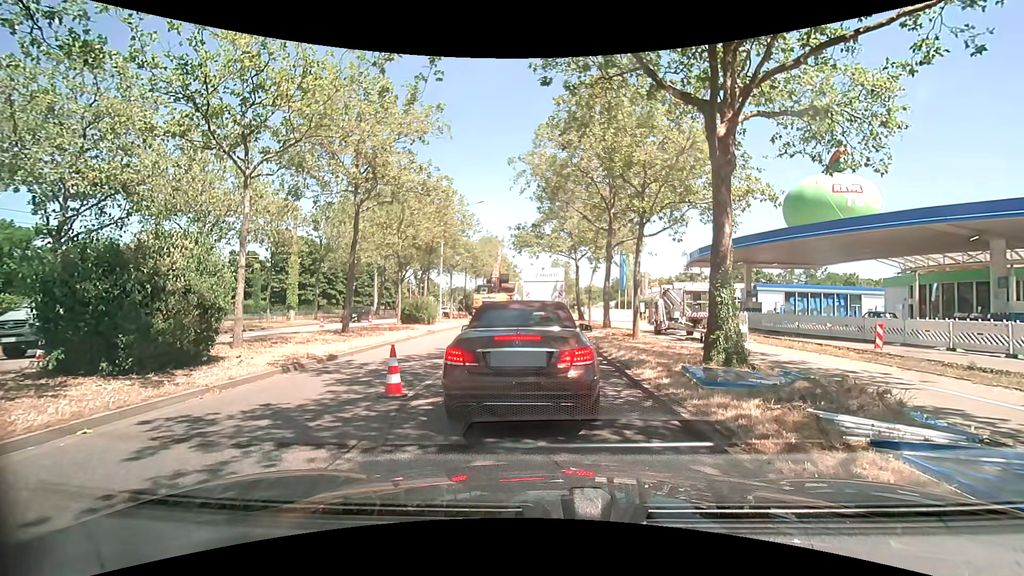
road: primary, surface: asphalt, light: Day
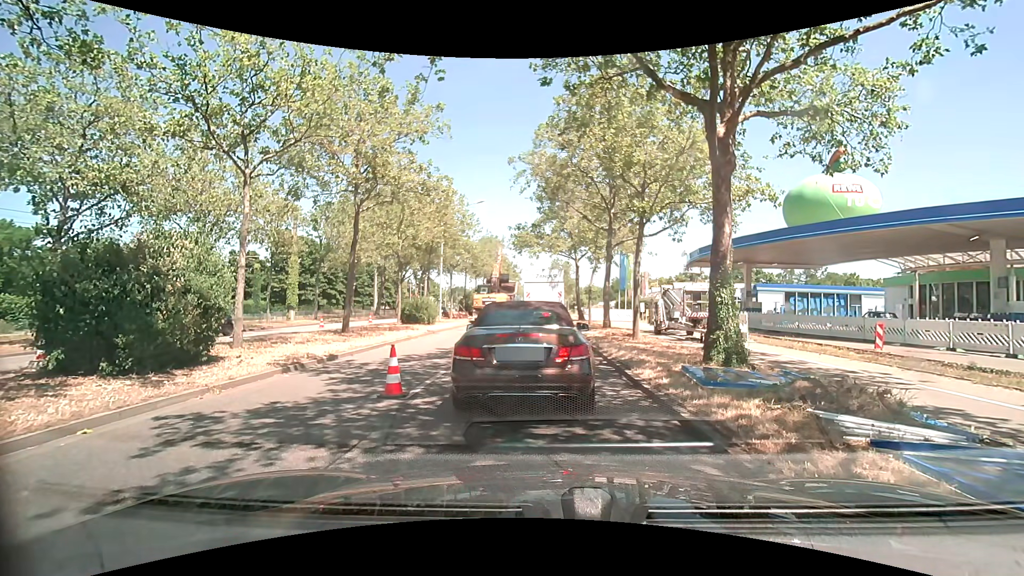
(0.0, 0.0) m; 0°
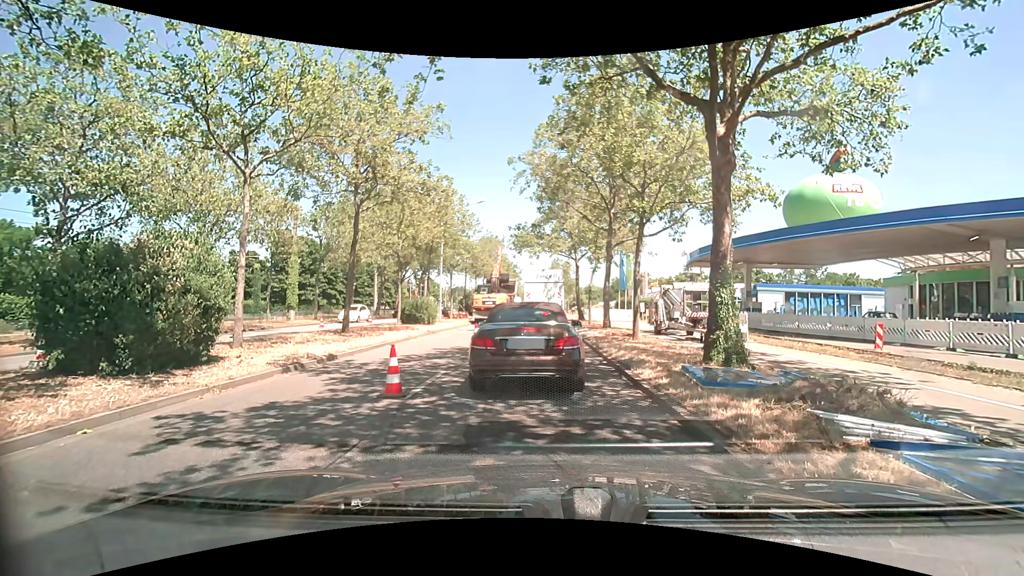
(0.0, 0.0) m; 0°
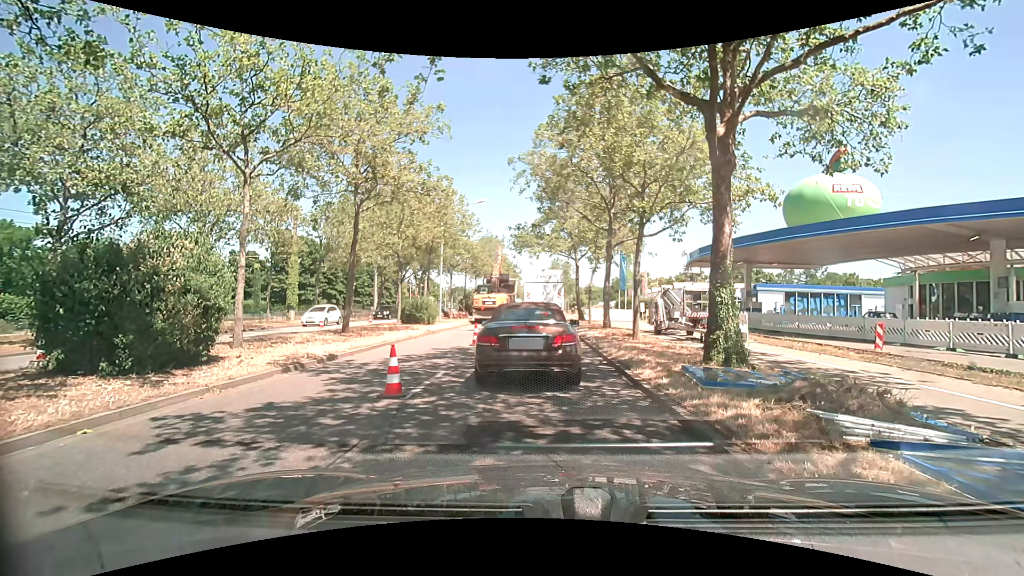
(0.0, 0.0) m; 0°
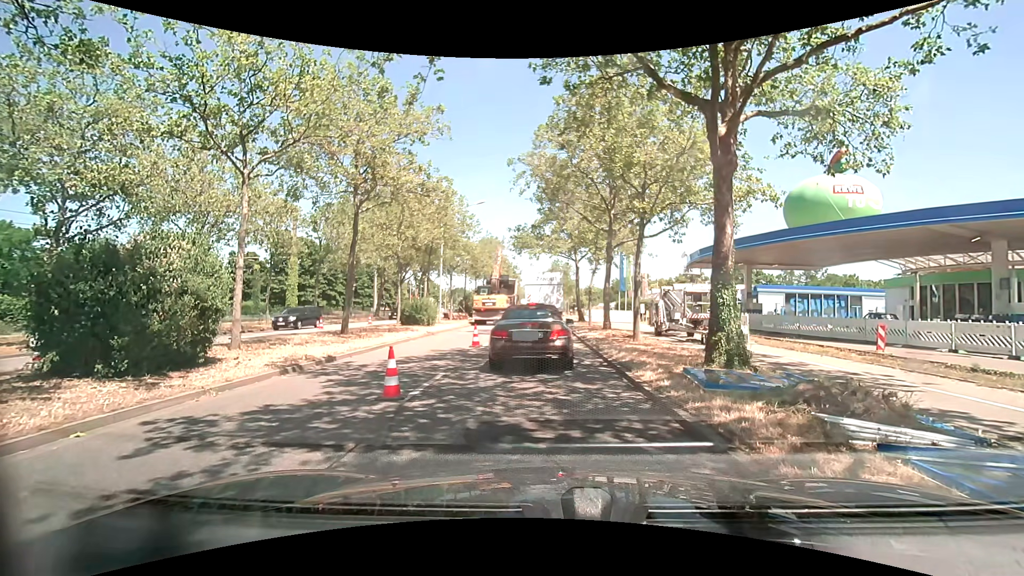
(0.0, +0.1) m; 0°
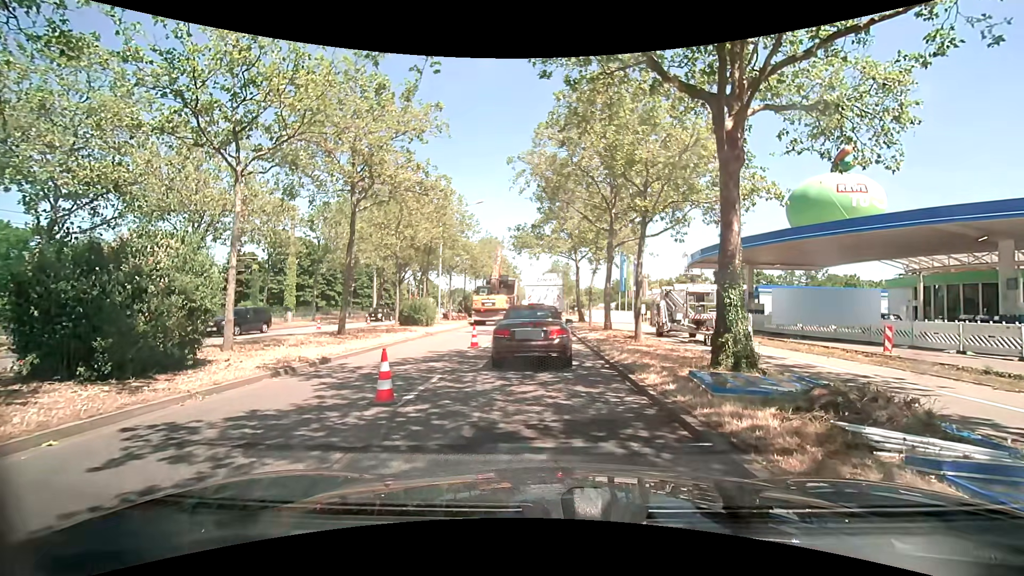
(0.0, +0.4) m; 0°
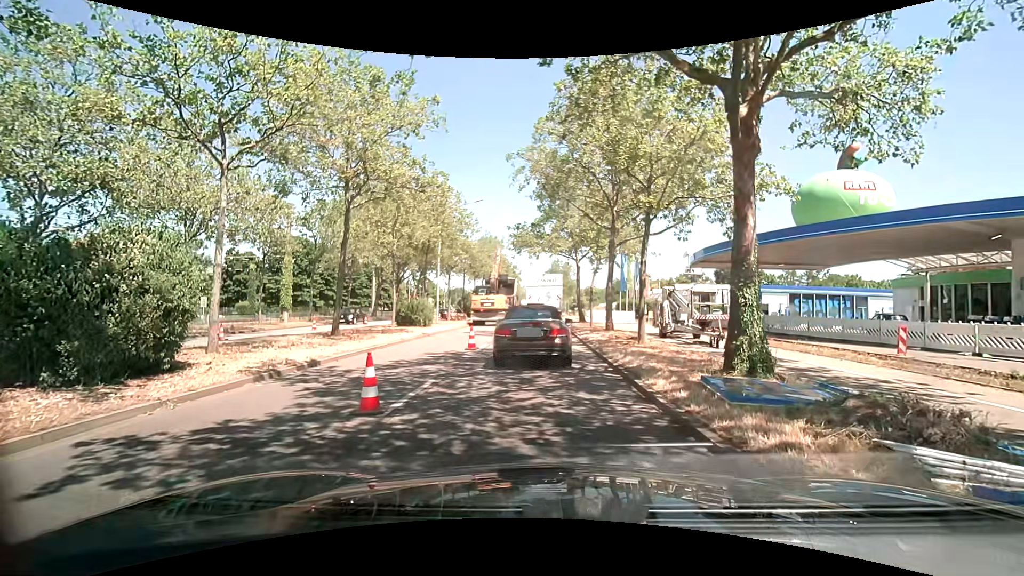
(0.0, +0.7) m; 0°
